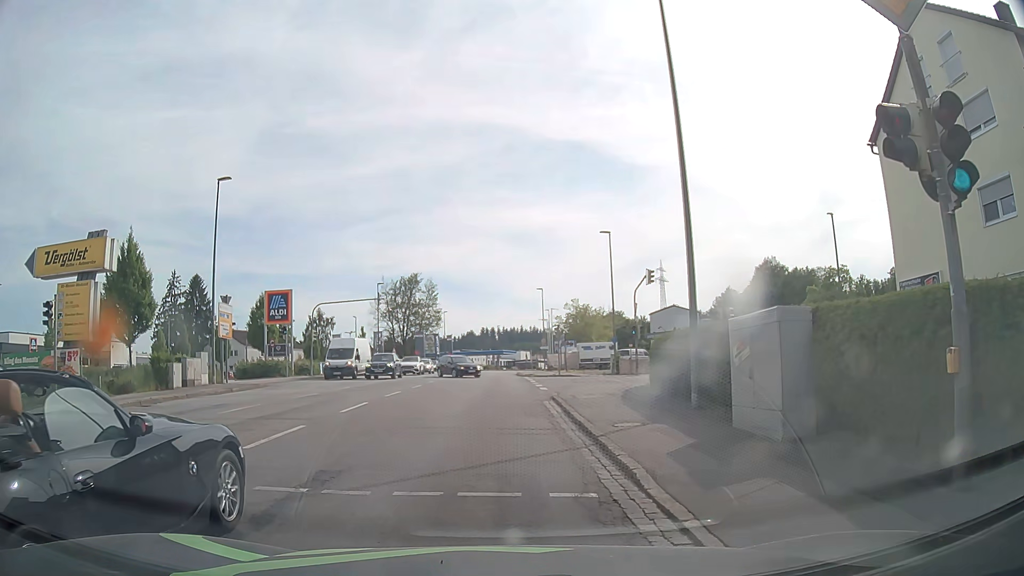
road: tertiary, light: Day
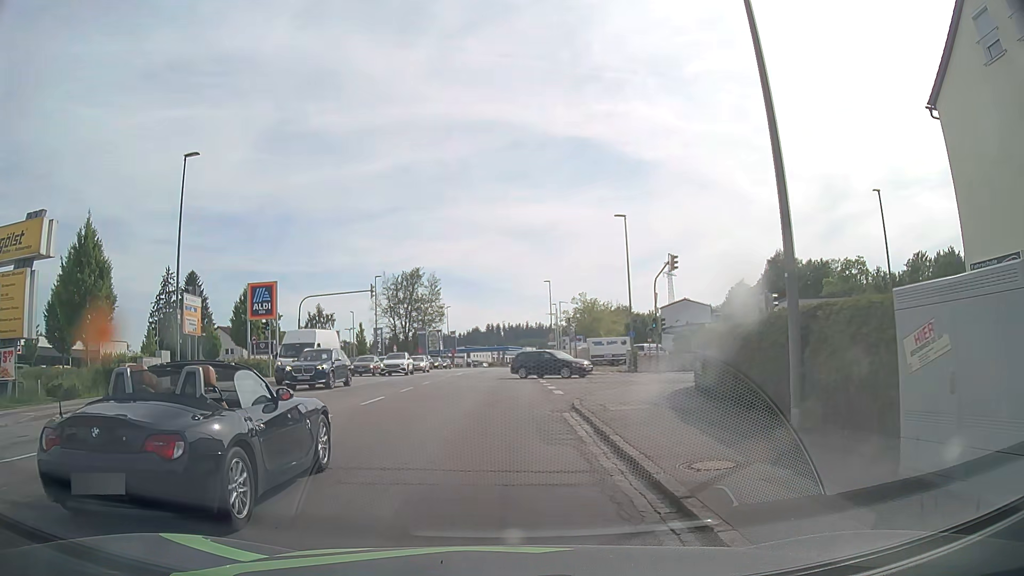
(-0.1, +4.7) m; -1°
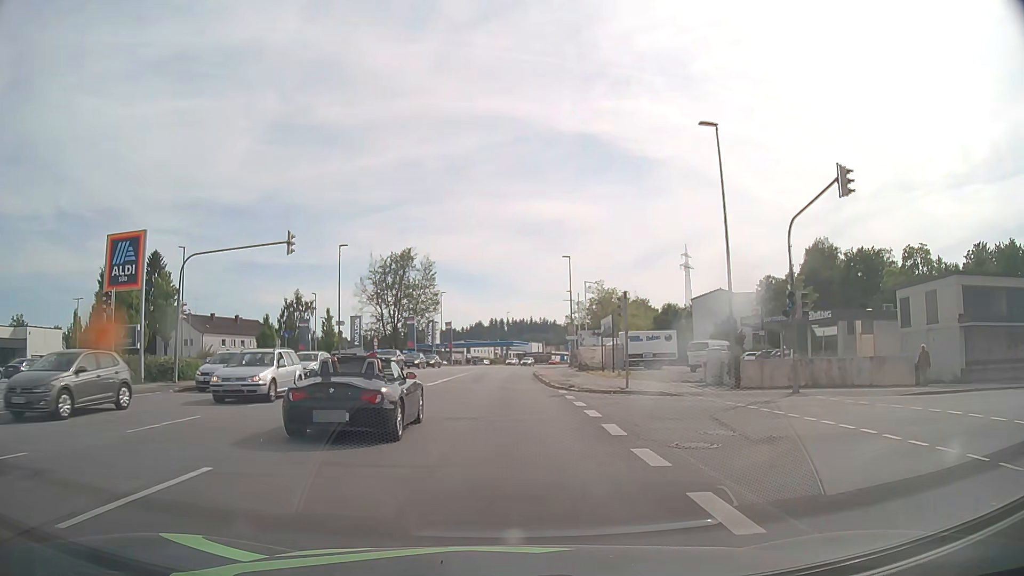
(-0.2, +18.9) m; 0°
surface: asphalt
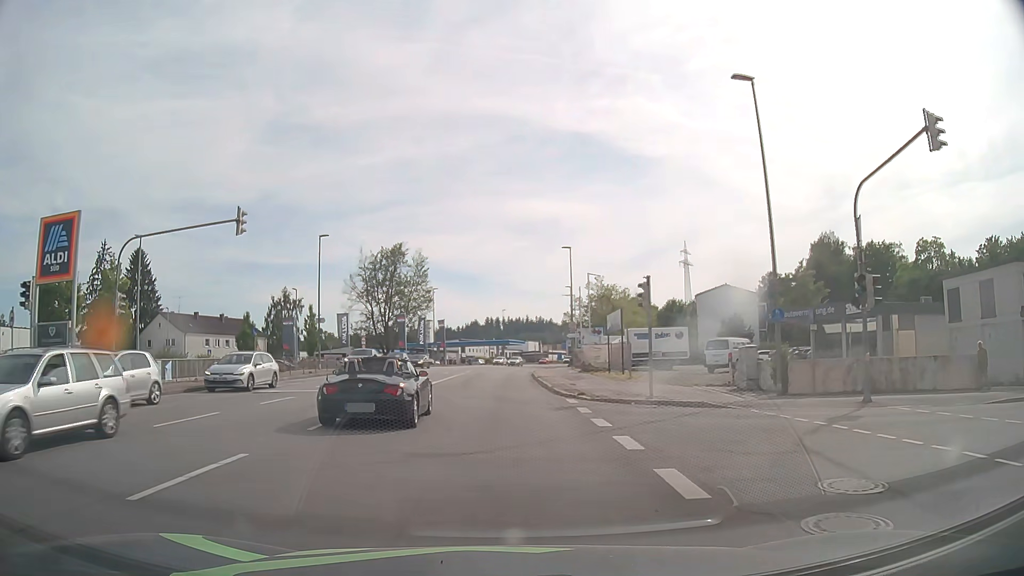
(0.0, +4.9) m; 0°
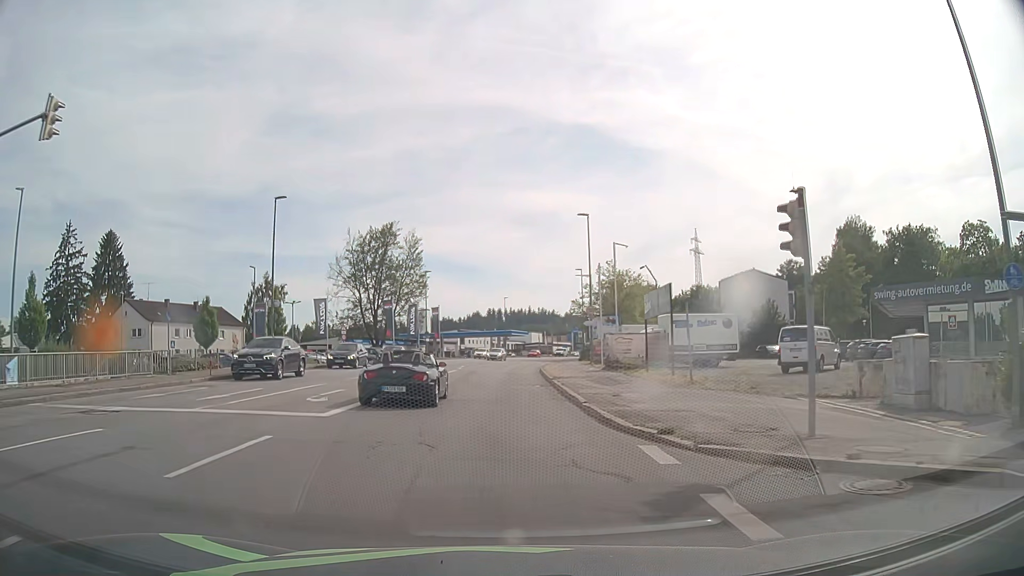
(0.0, +11.0) m; 0°
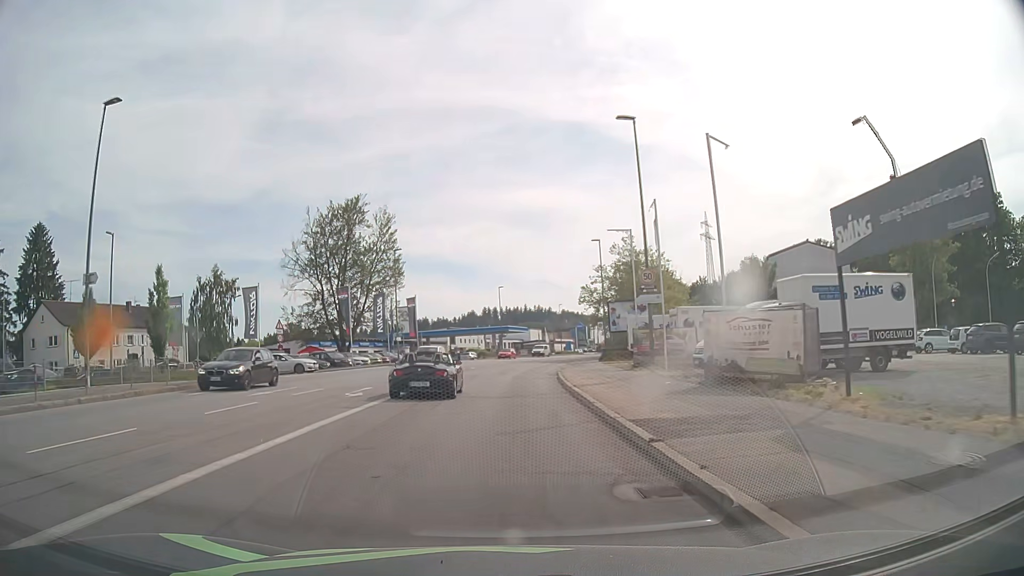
(-0.1, +19.3) m; 0°
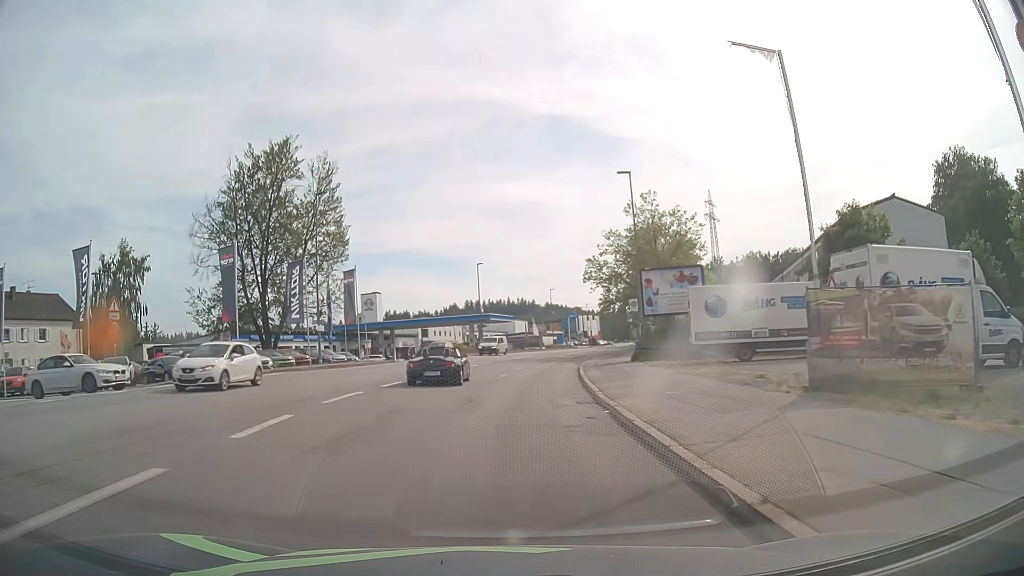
(+0.1, +21.4) m; +1°
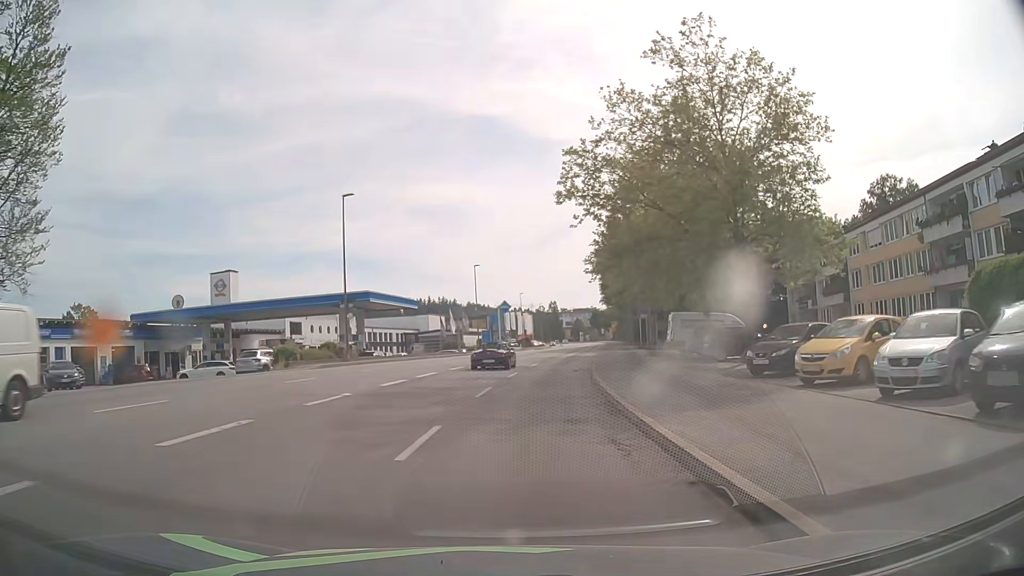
(+1.7, +36.5) m; +6°
(0, +10) (+1, +20) (+2, +30) (+3, +40) (+5, +50) (+7, +60) (+8, +69) (+10, +79) (+11, +89) (+13, +99) m
